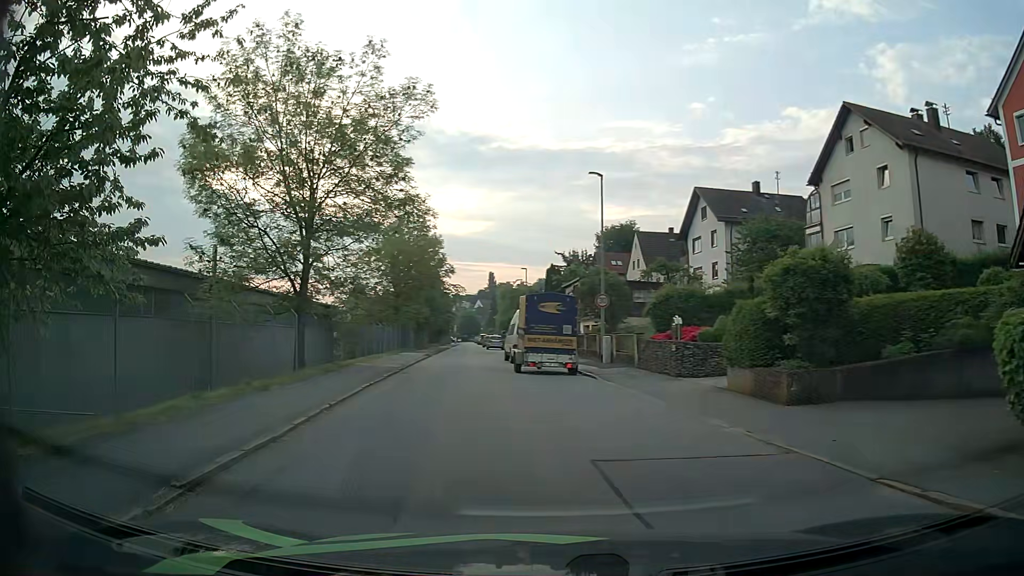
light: Day
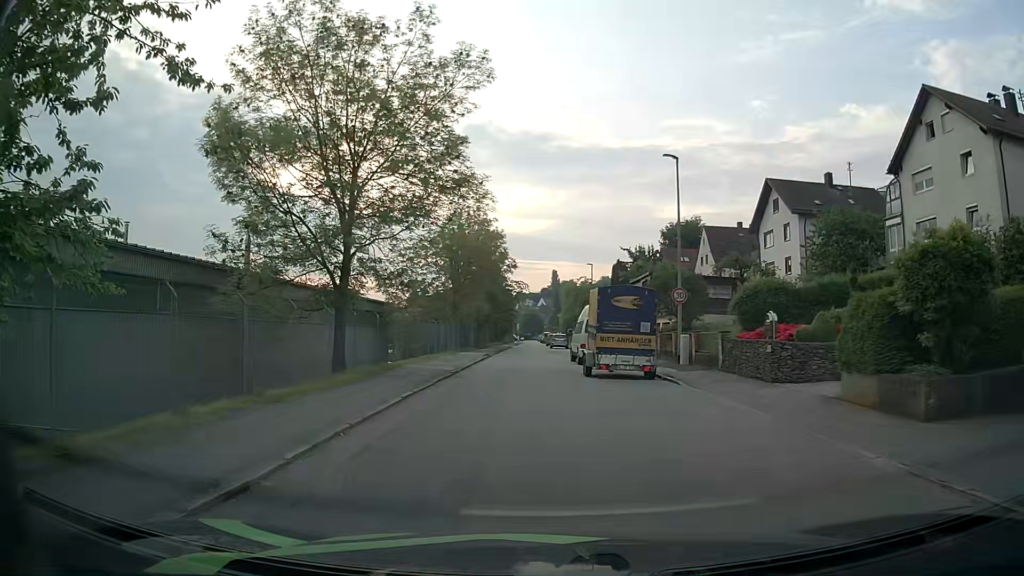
(-0.2, +2.8) m; -5°
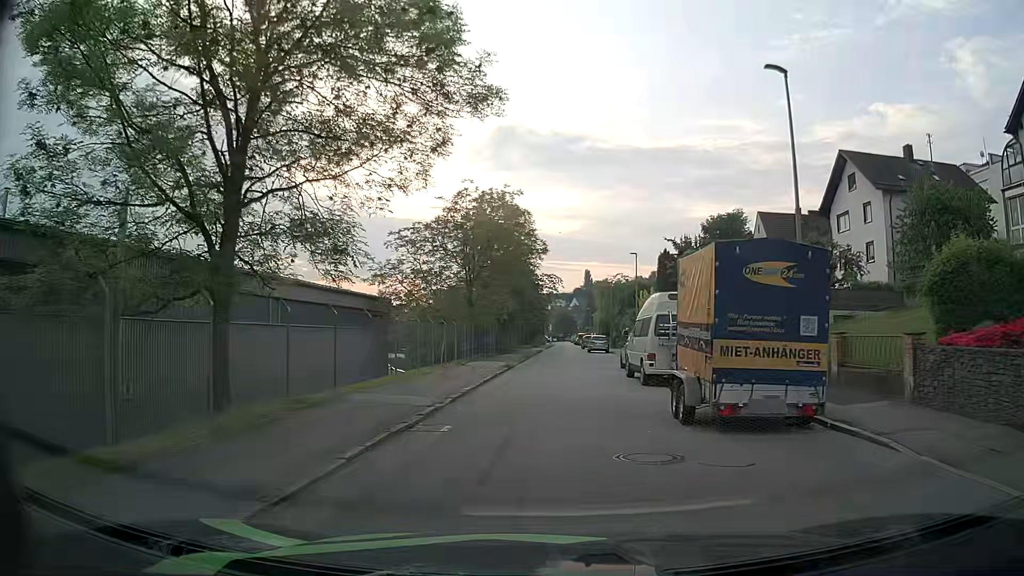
(-0.3, +9.8) m; -4°
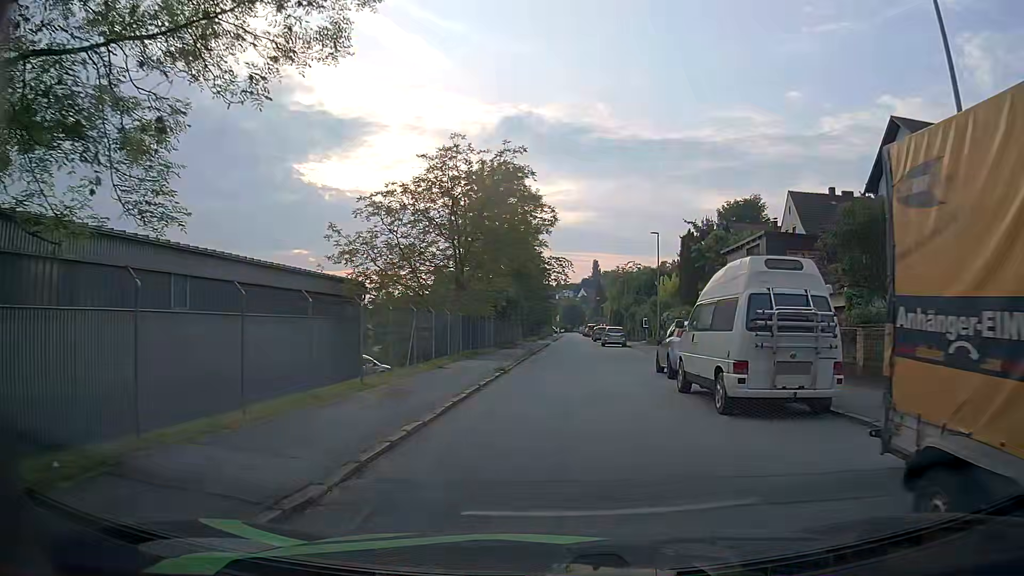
(+0.1, +7.3) m; 0°
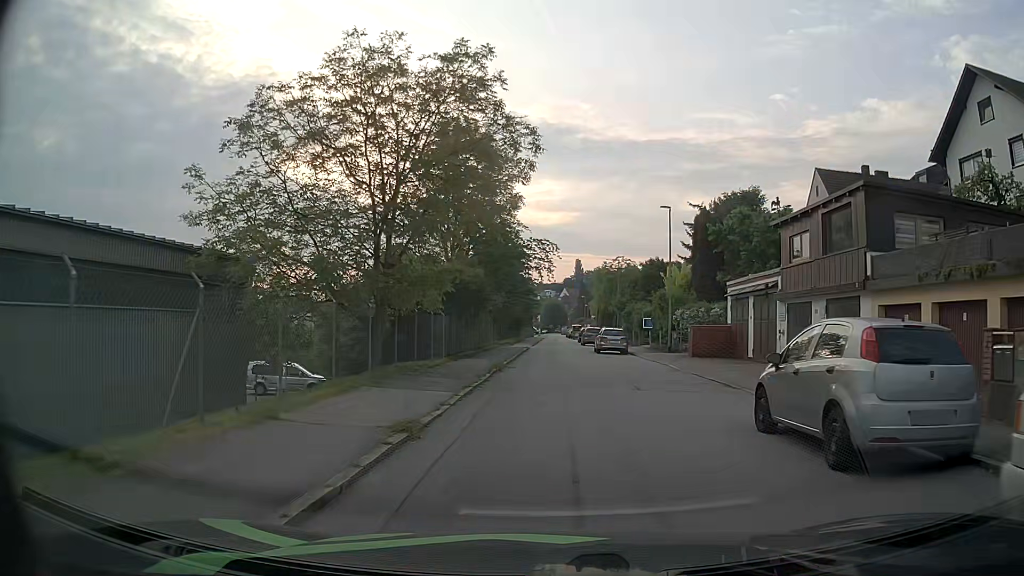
(+0.2, +11.2) m; +1°
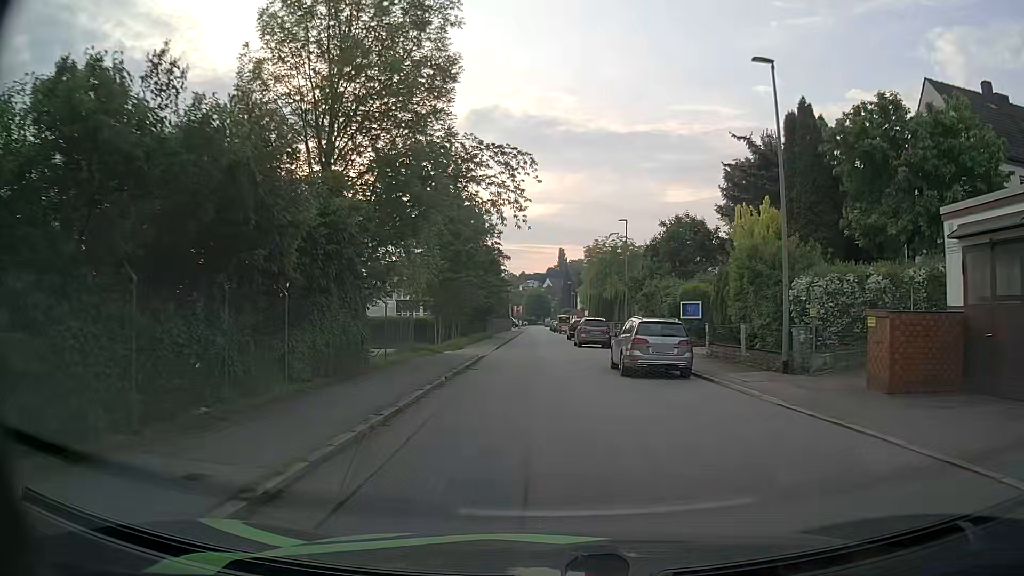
(+0.7, +21.0) m; +2°
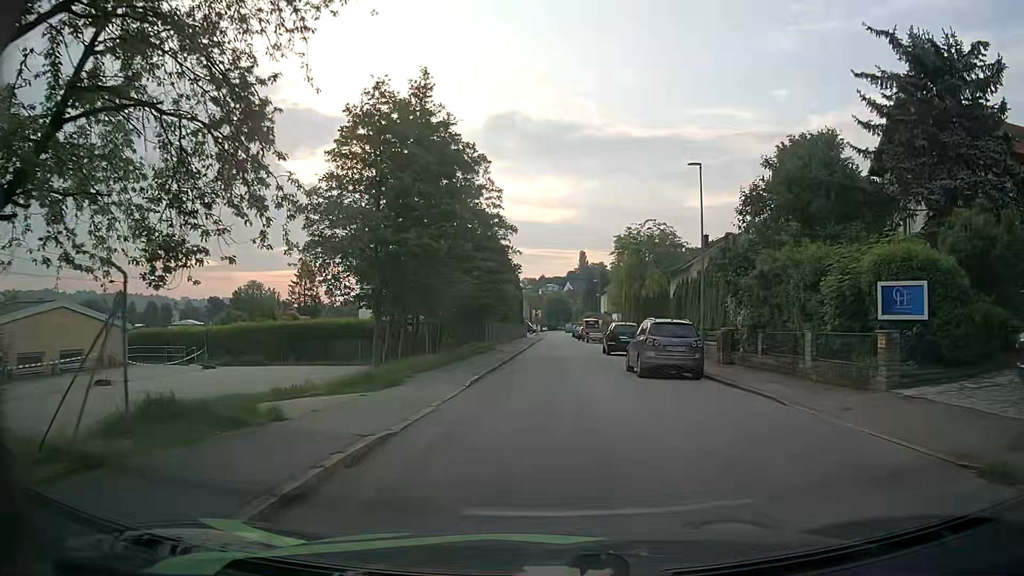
(-0.3, +17.7) m; -2°
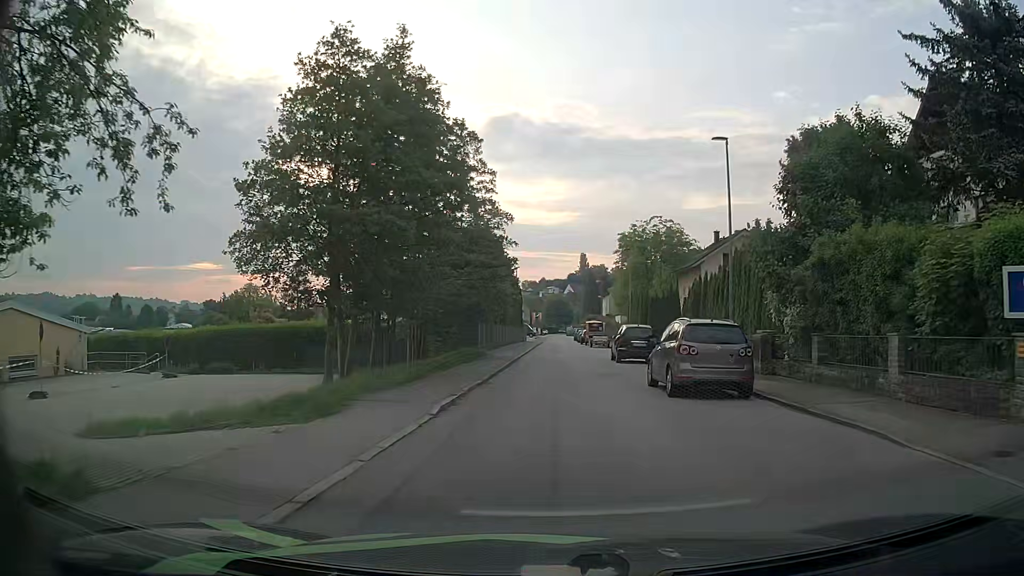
(0.0, +4.4) m; 0°
(0, +10) (0, +20) (+1, +30) (+1, +40) (+1, +50) (+1, +60) (+2, +70) (+2, +80) (+2, +90) (+3, +100) m
